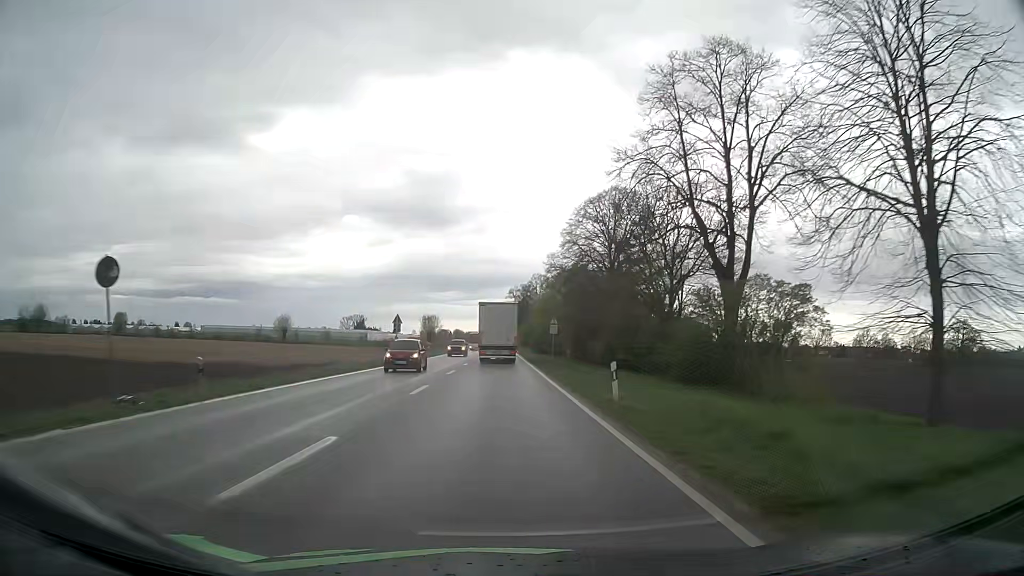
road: primary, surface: asphalt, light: Day
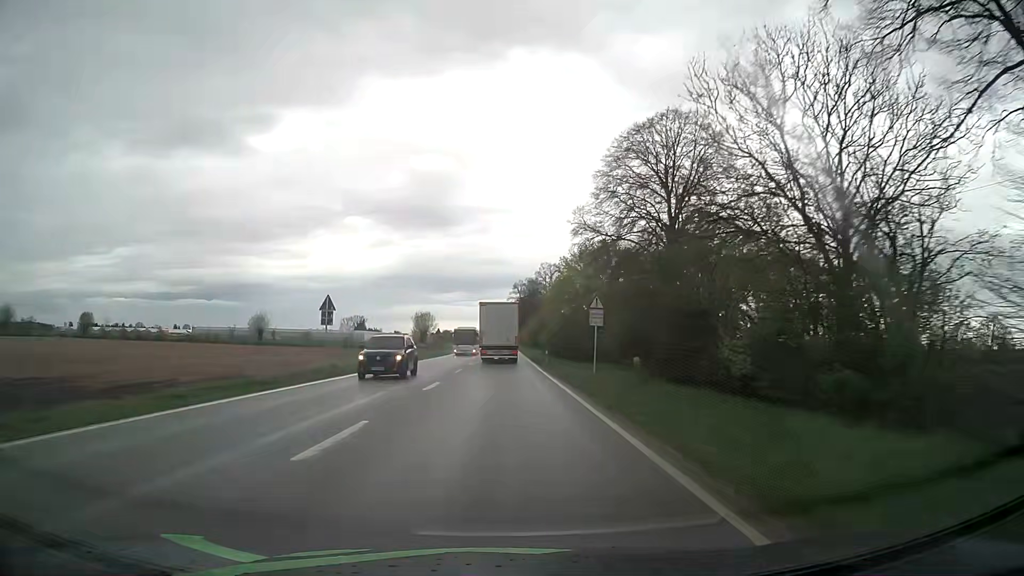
(-0.1, +22.0) m; 0°
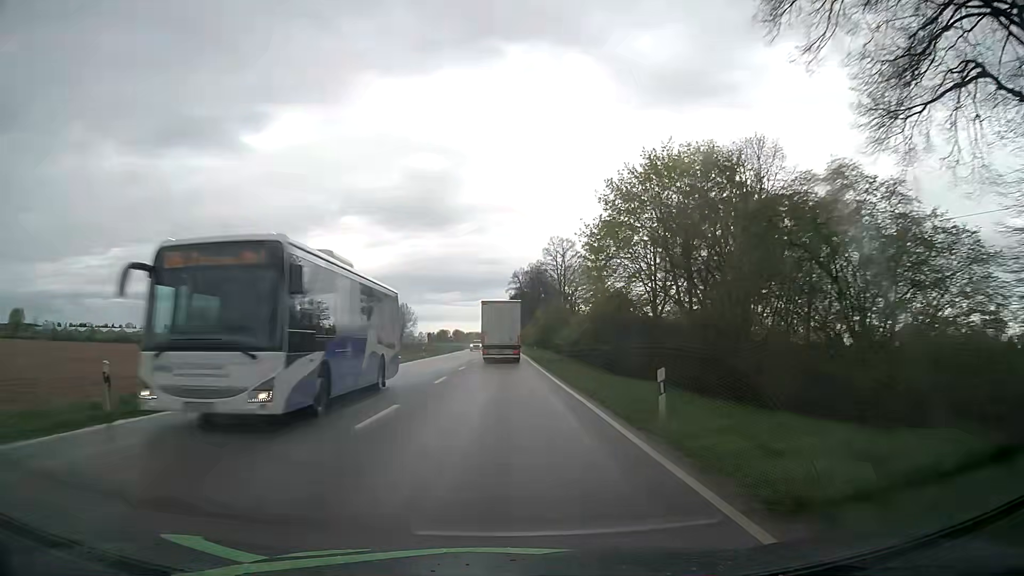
(0.0, +33.1) m; 0°
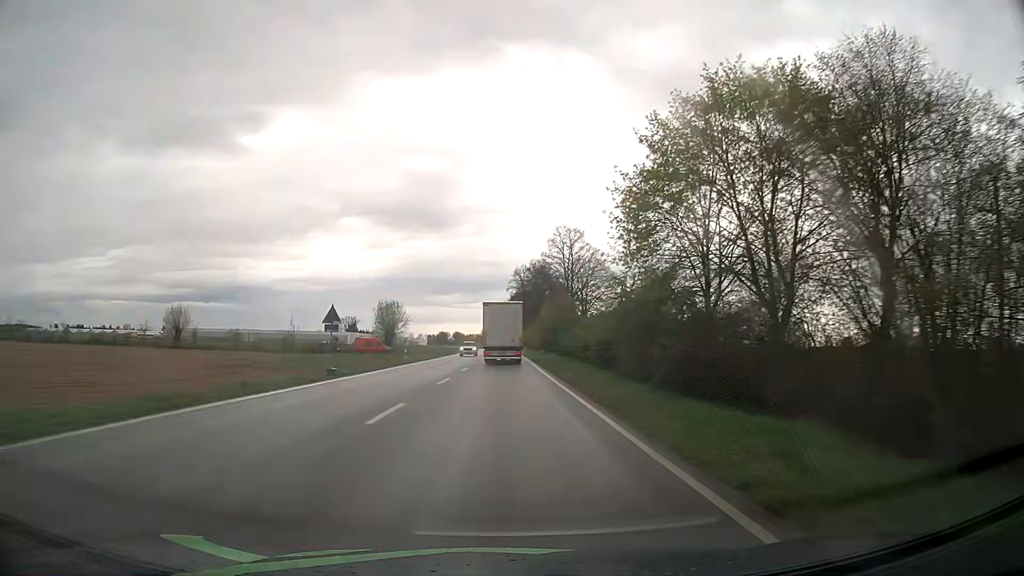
(0.0, +11.0) m; 0°
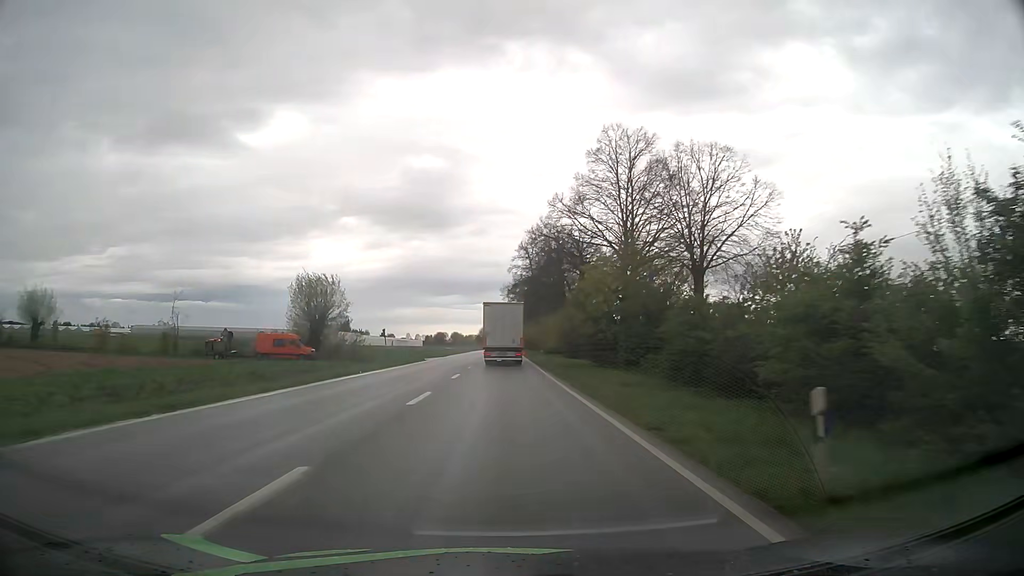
(0.0, +43.9) m; 0°
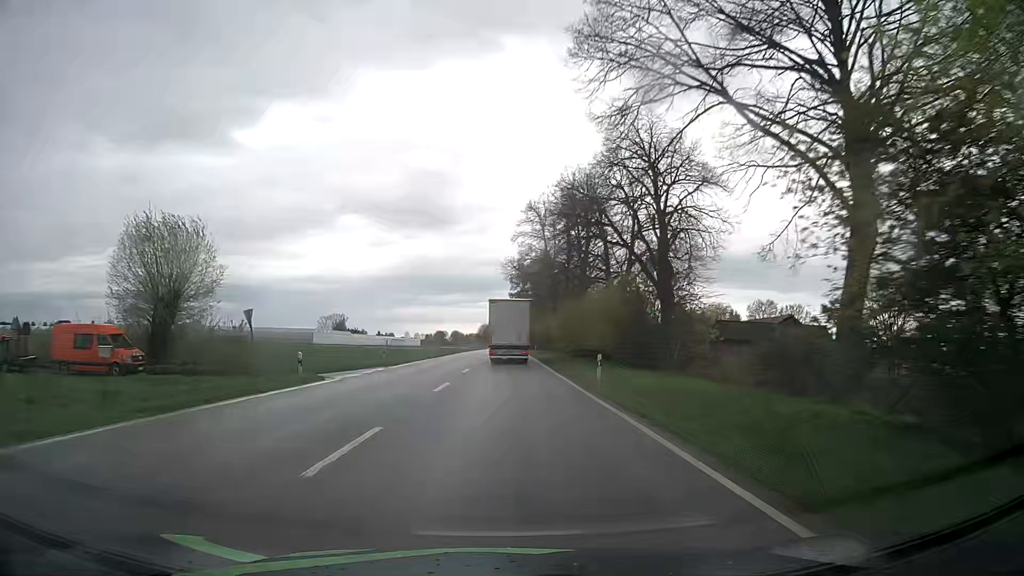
(-0.1, +32.7) m; 0°
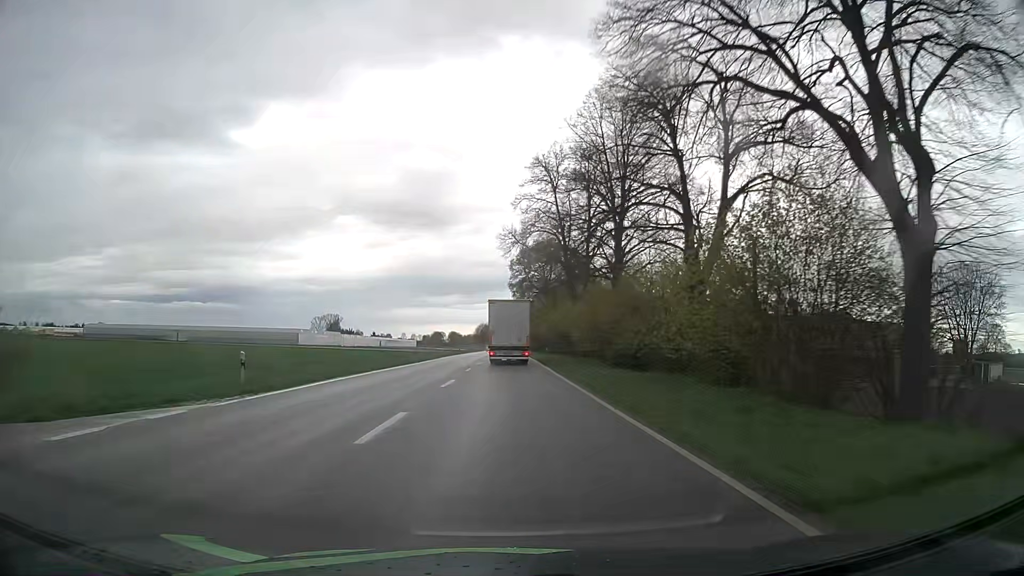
(+0.1, +21.6) m; 0°
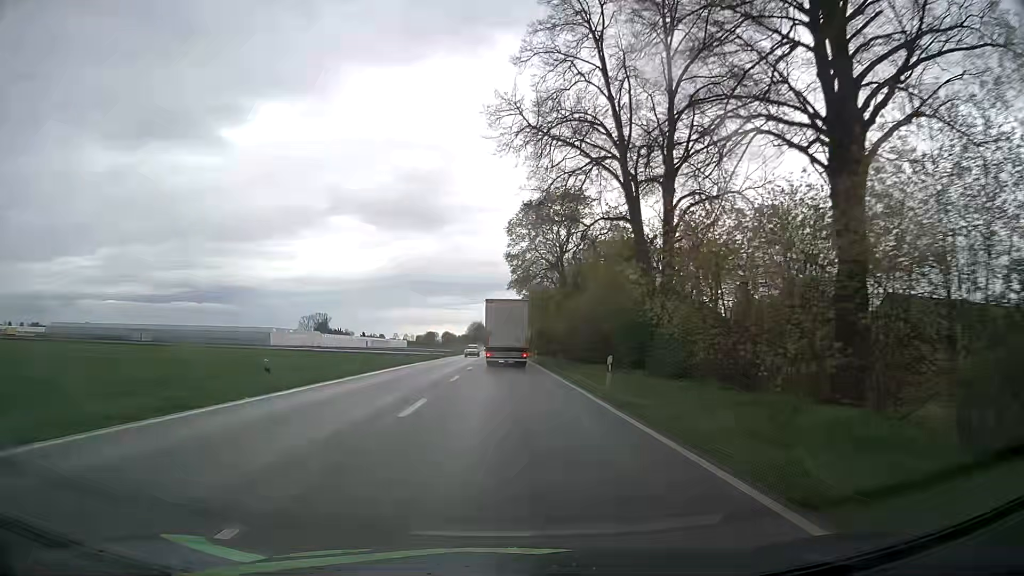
(+0.1, +31.8) m; 0°
(0, +10) (0, +20) (0, +30) (0, +40) (0, +50) (0, +60) (0, +70) (0, +80) (0, +90) (0, +100) m
